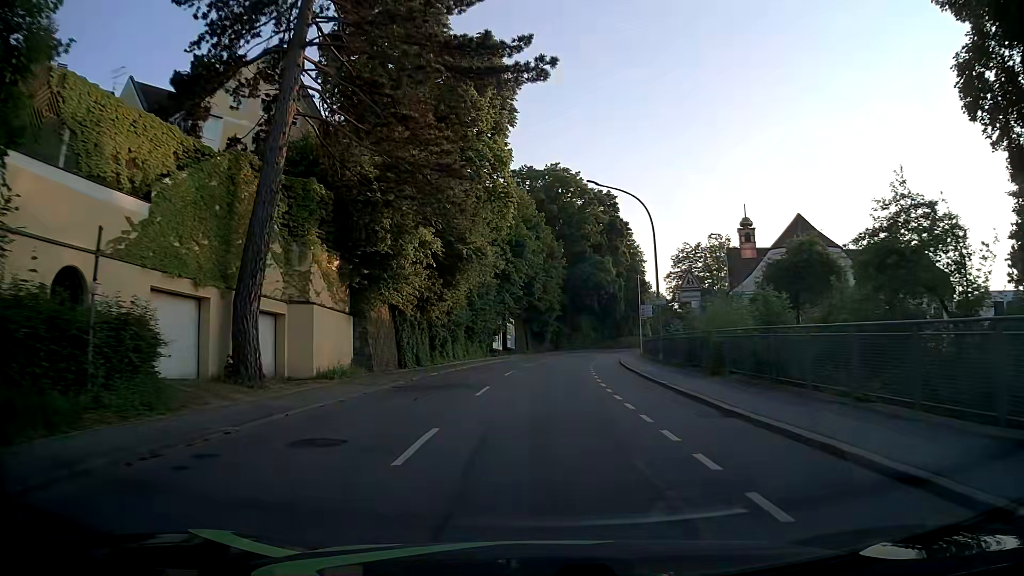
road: tertiary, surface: asphalt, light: Day
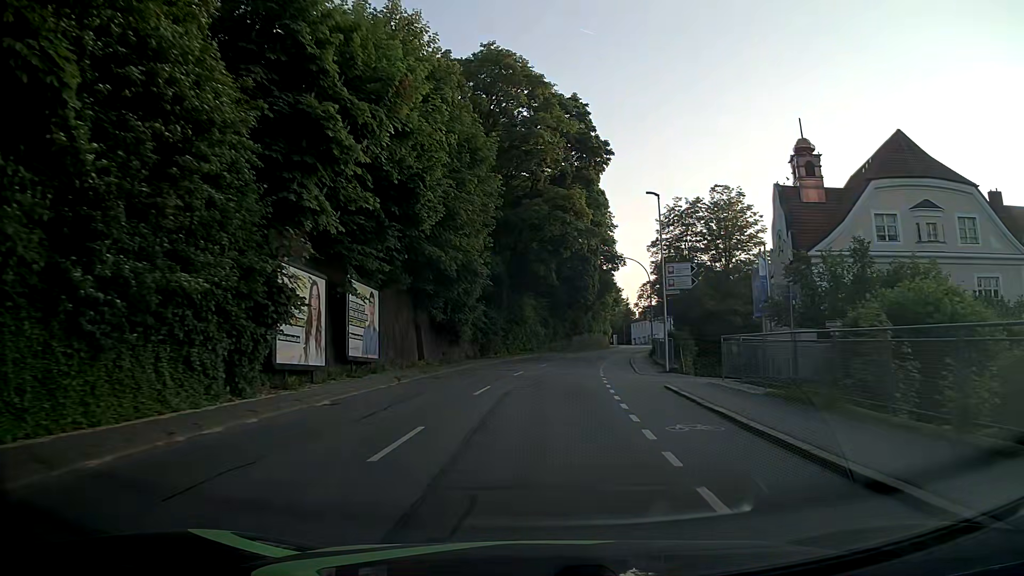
(+1.1, +35.8) m; +5°
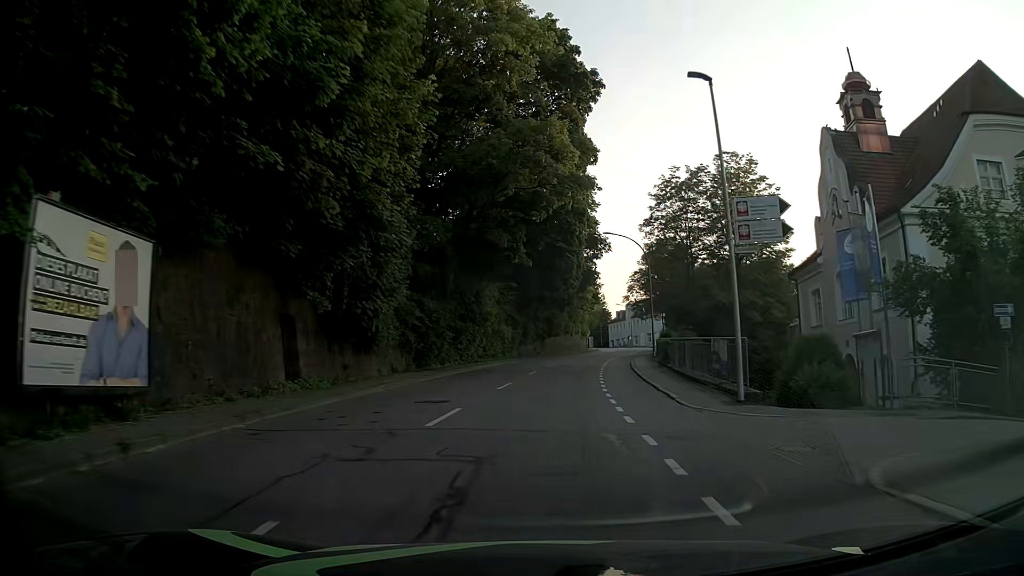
(+0.4, +14.5) m; +3°
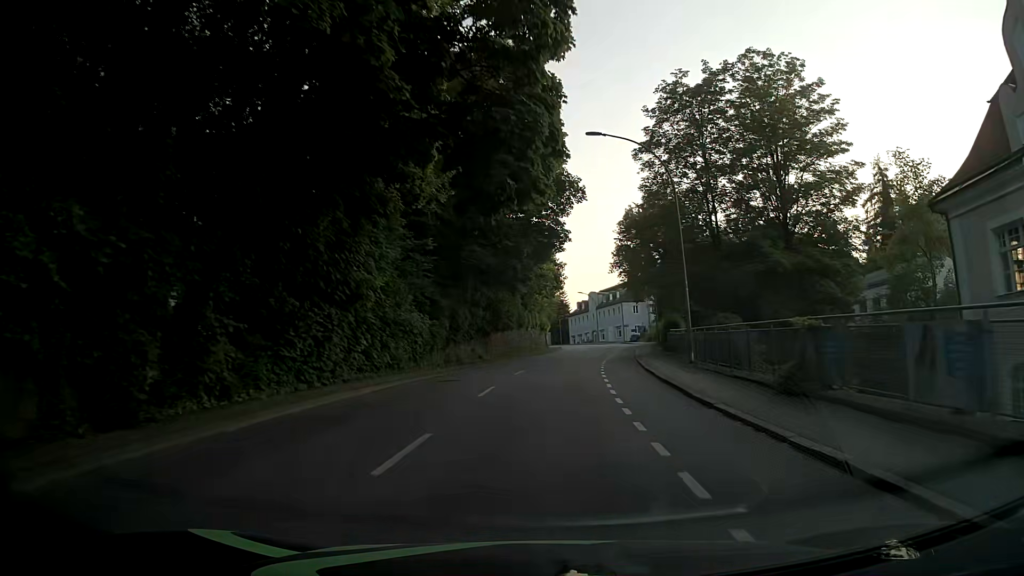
(+0.7, +22.1) m; +4°
